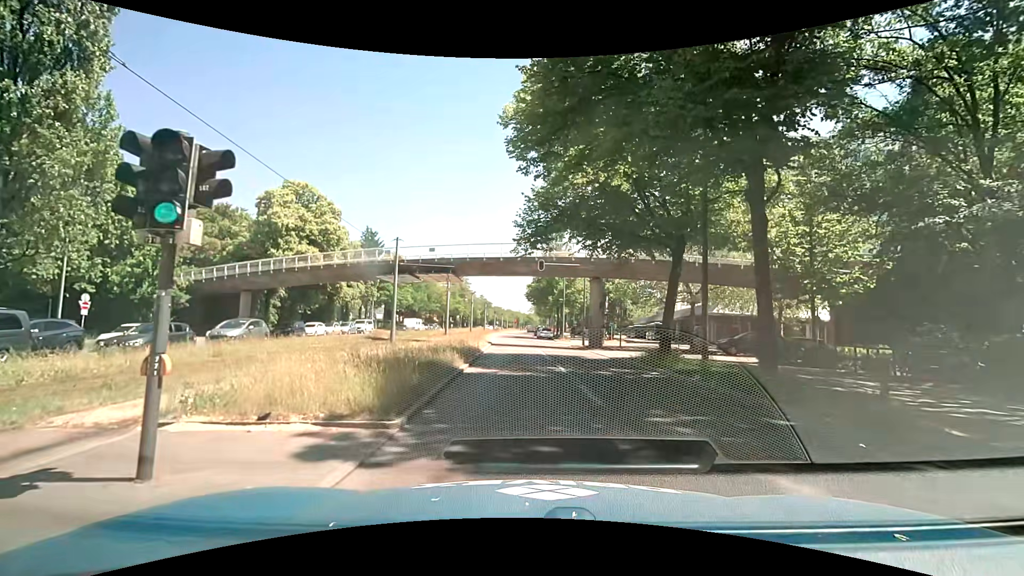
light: Day
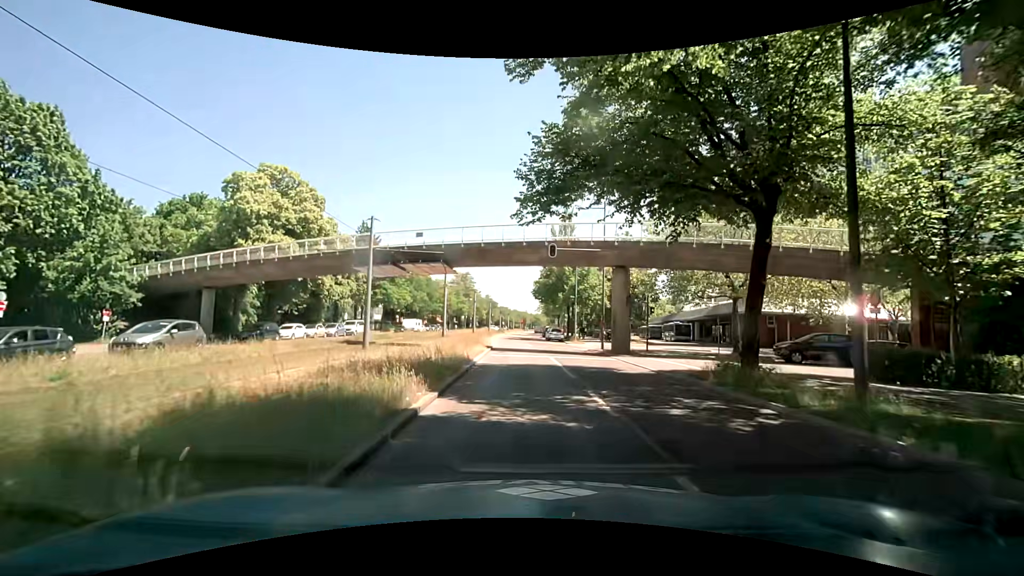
(+0.1, +7.4) m; 0°
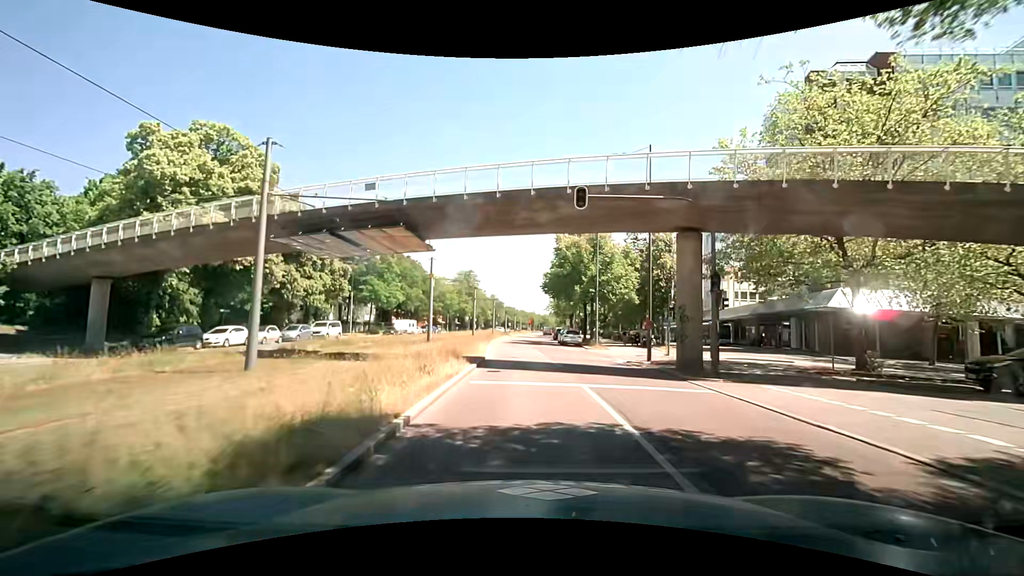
(+0.1, +12.3) m; +1°
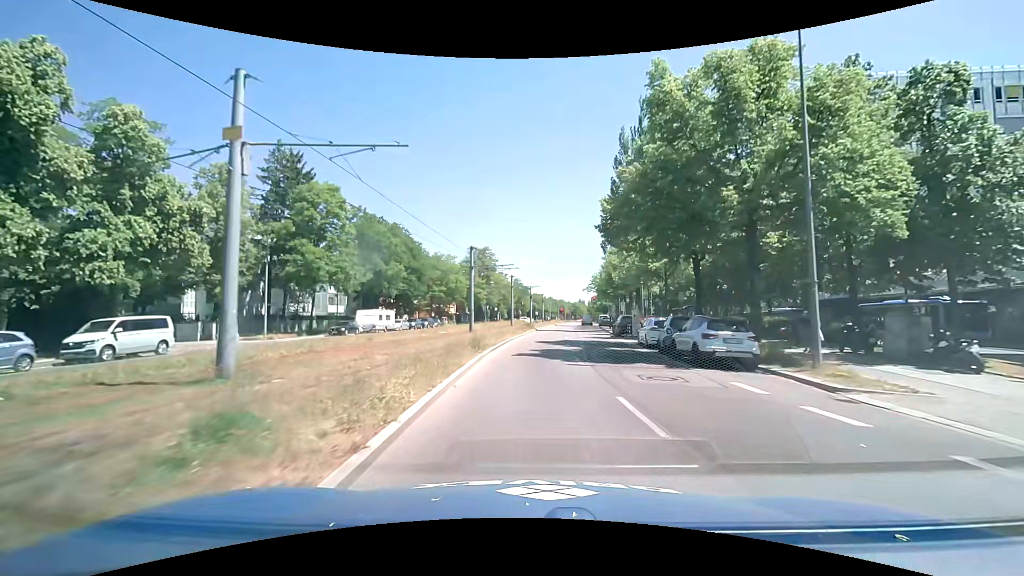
(-1.1, +30.7) m; -4°
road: secondary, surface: asphalt
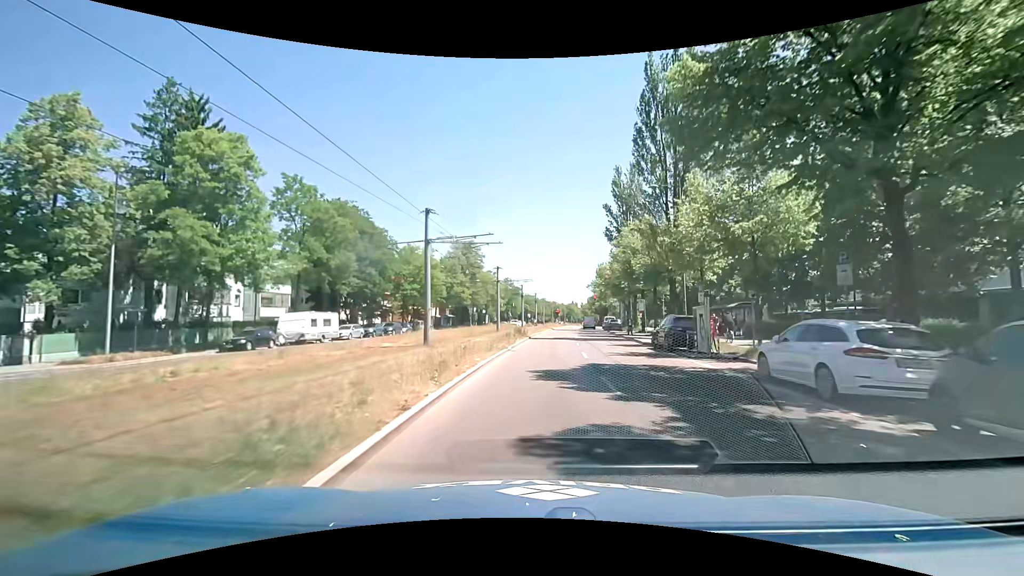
(+0.1, +14.9) m; +1°
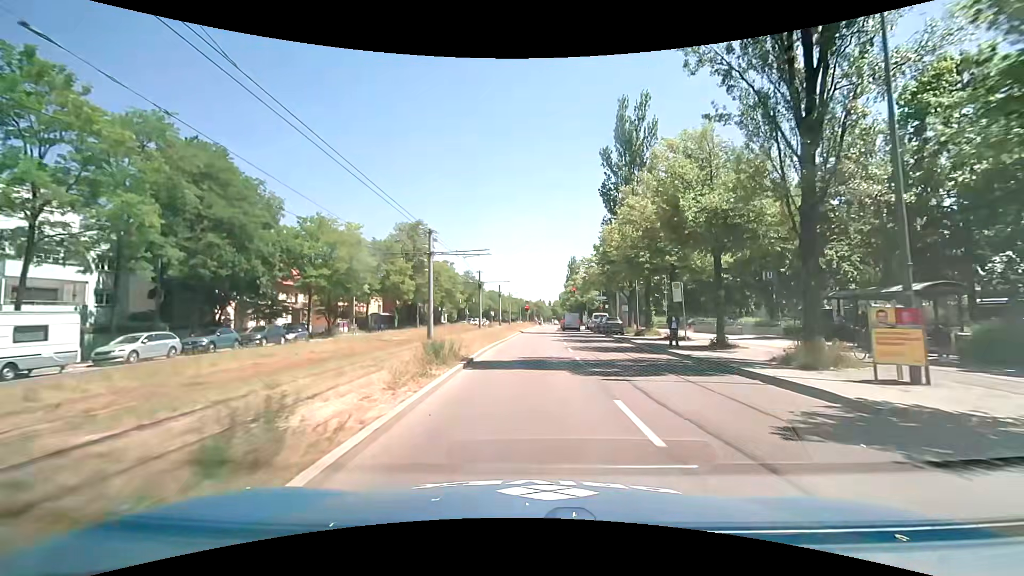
(+0.6, +21.5) m; +4°
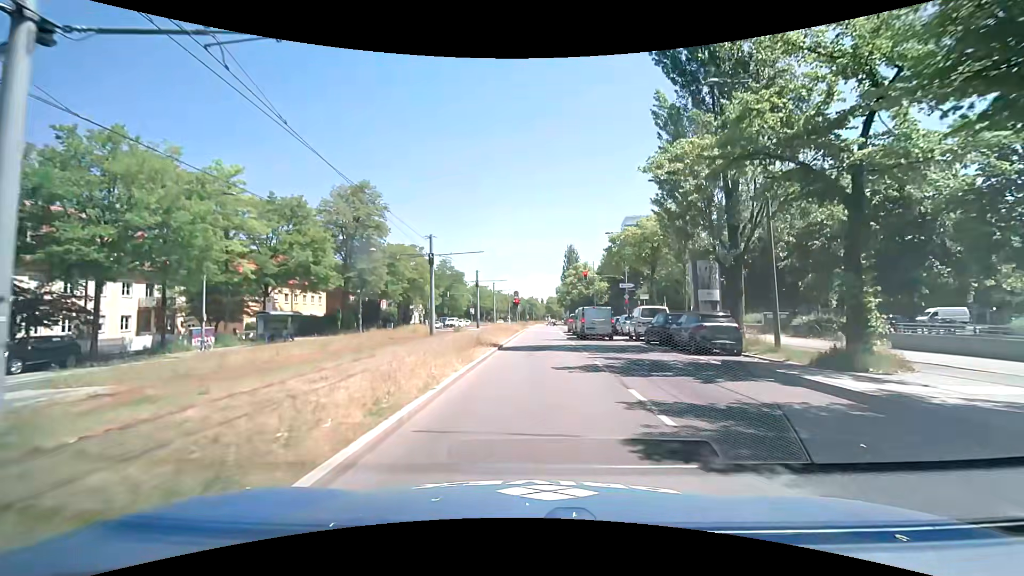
(+0.2, +25.2) m; 0°
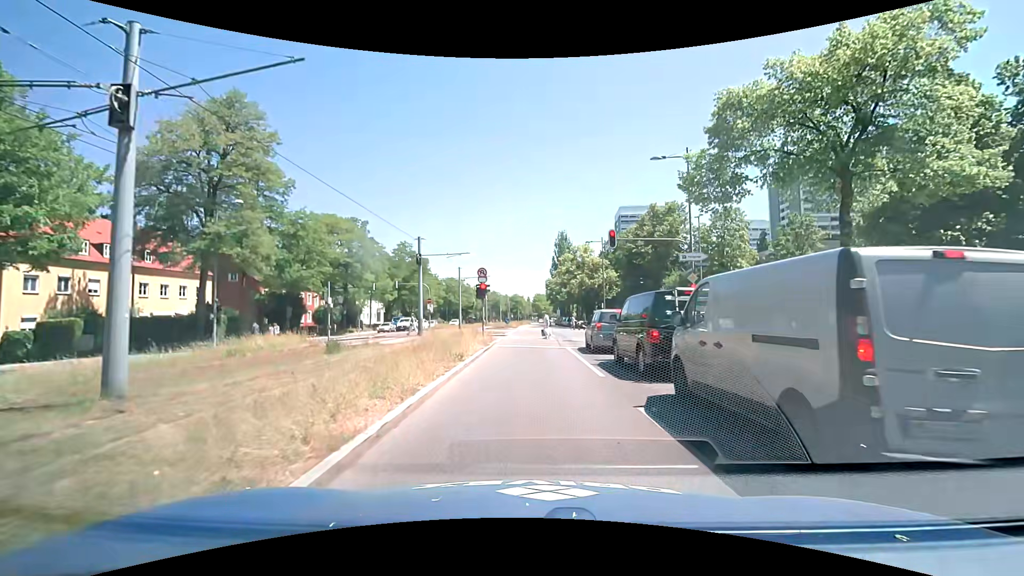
(+0.6, +24.7) m; +1°
(0, +10) (0, +20) (+1, +30) (+1, +40) (+1, +50) (+1, +60) (+1, +70) (+2, +80) (+2, +90) (+2, +100) m
